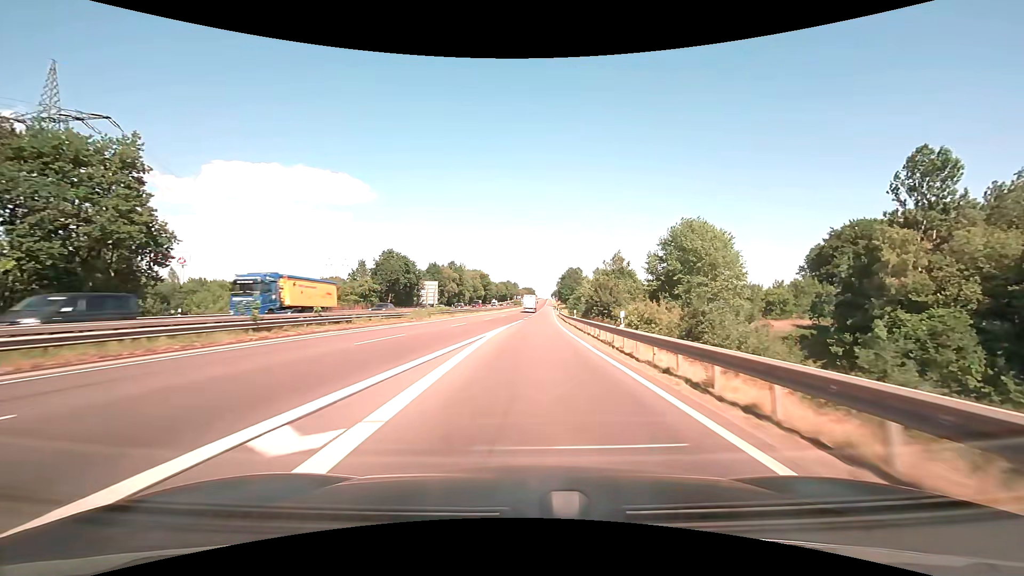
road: motorway_link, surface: asphalt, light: Day
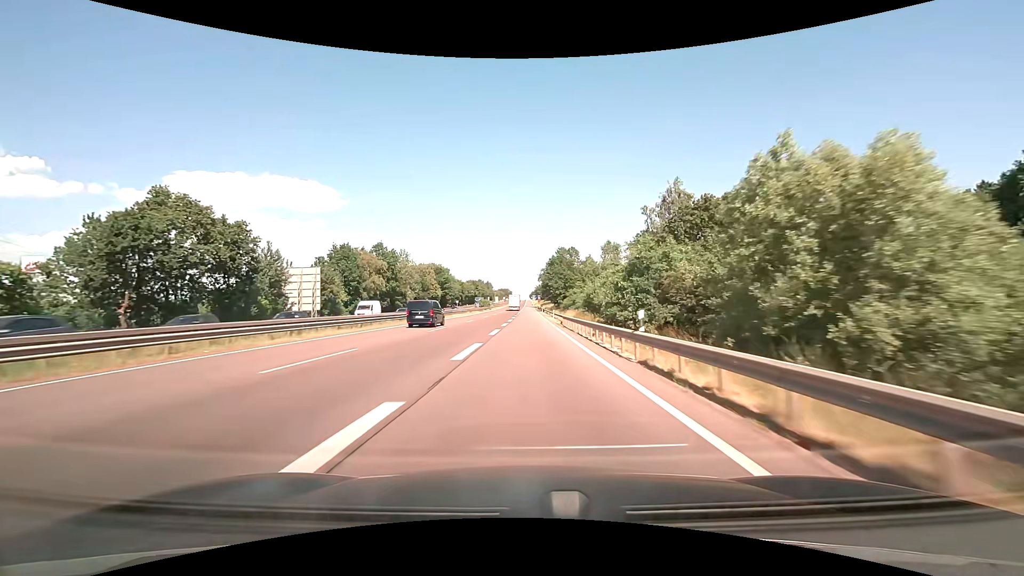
(+2.0, +61.4) m; +3°
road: motorway
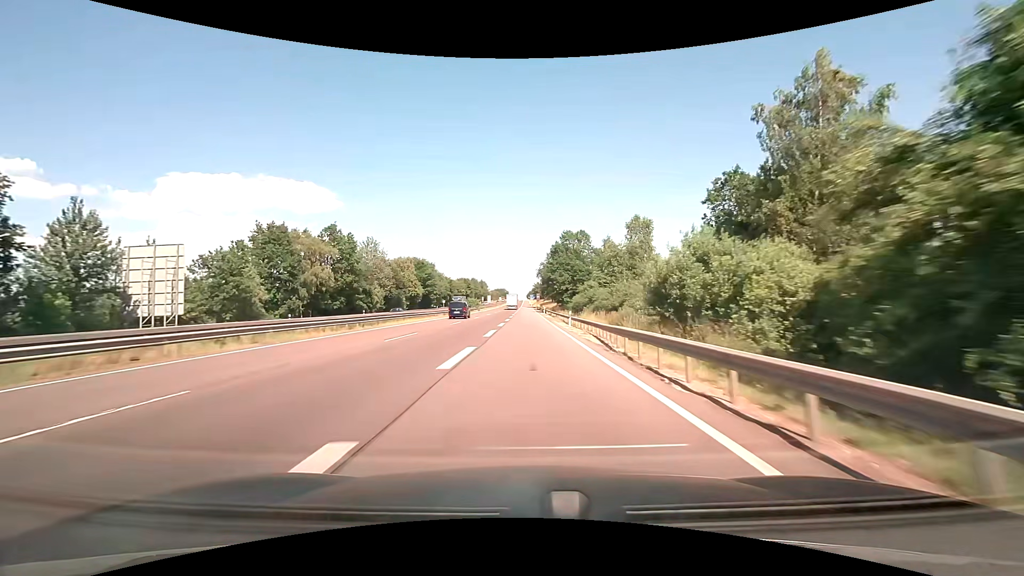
(+0.1, +26.6) m; 0°
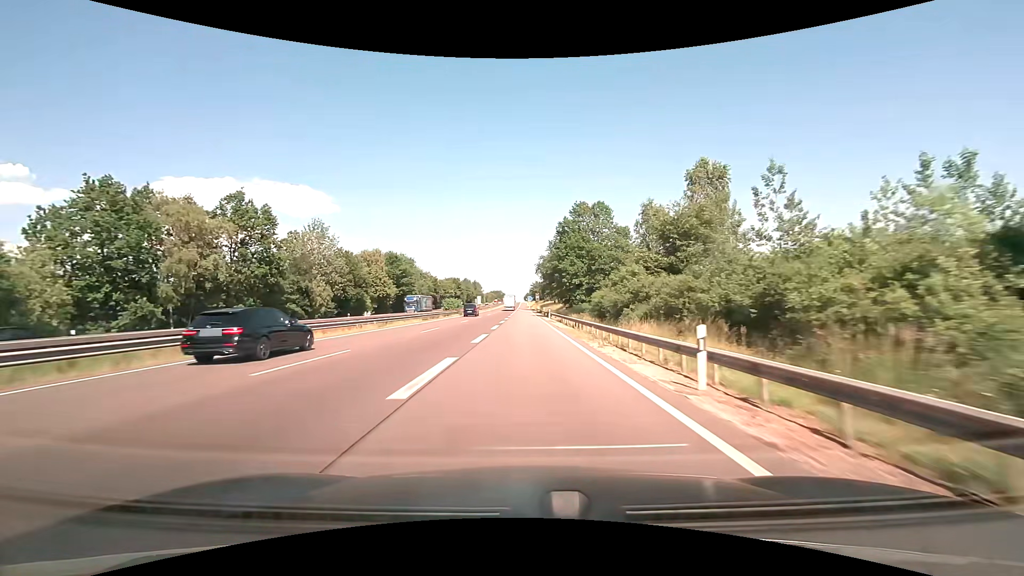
(+0.1, +27.5) m; 0°
